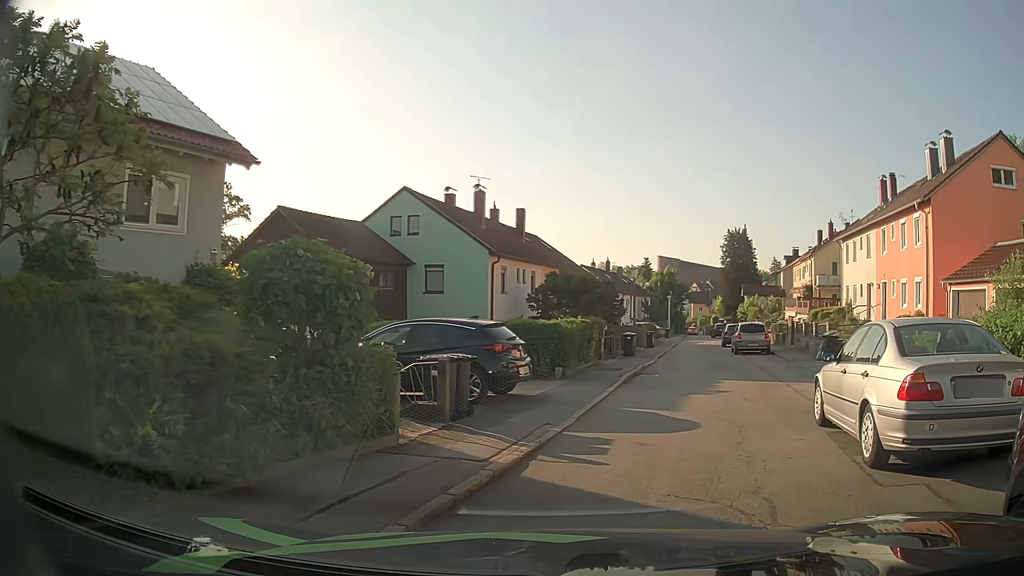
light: Day
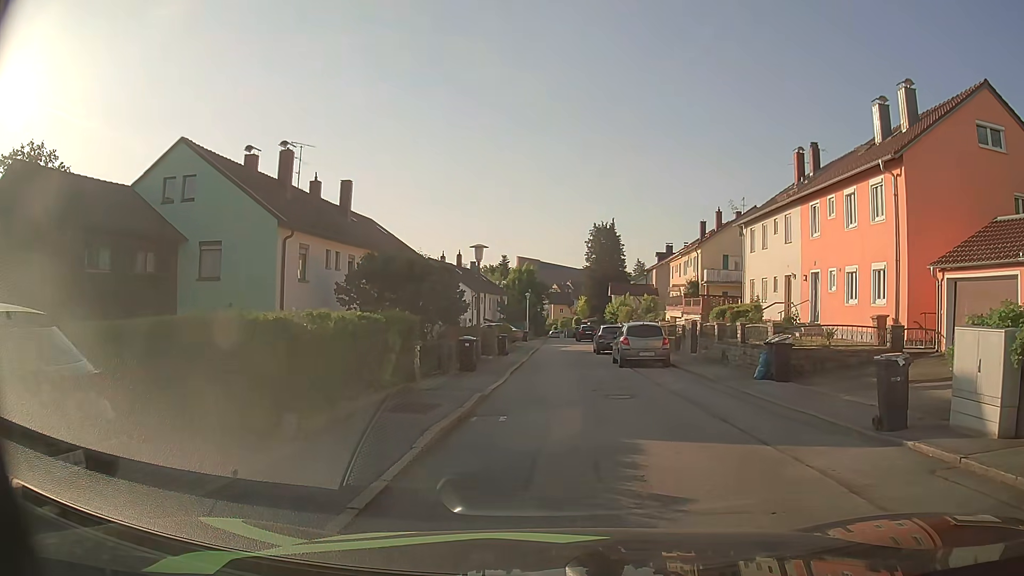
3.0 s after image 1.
(+1.1, +9.0) m; +10°
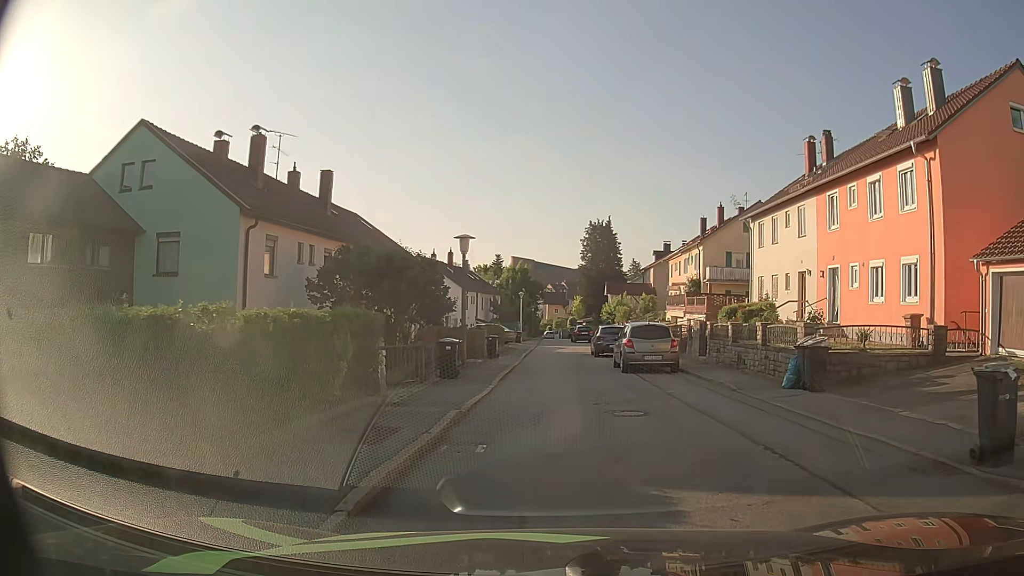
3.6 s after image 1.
(0.0, +2.5) m; +2°
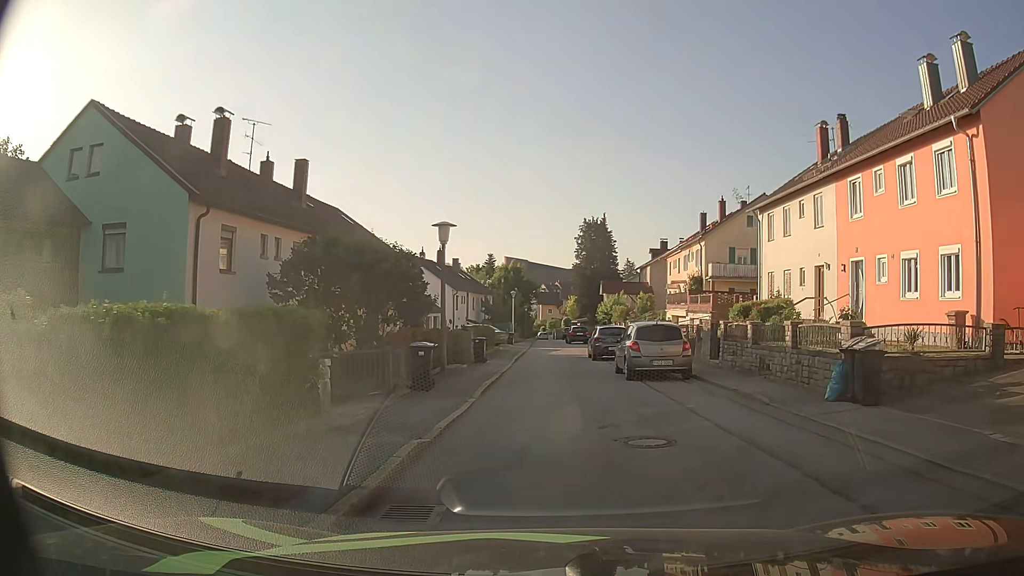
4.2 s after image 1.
(0.0, +2.7) m; 0°
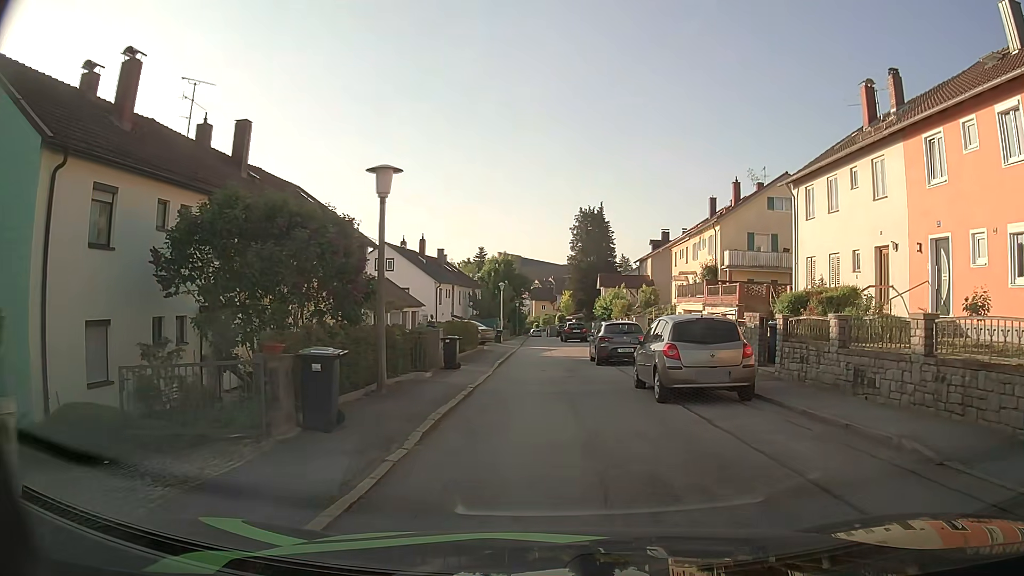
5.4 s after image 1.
(0.0, +5.9) m; +1°
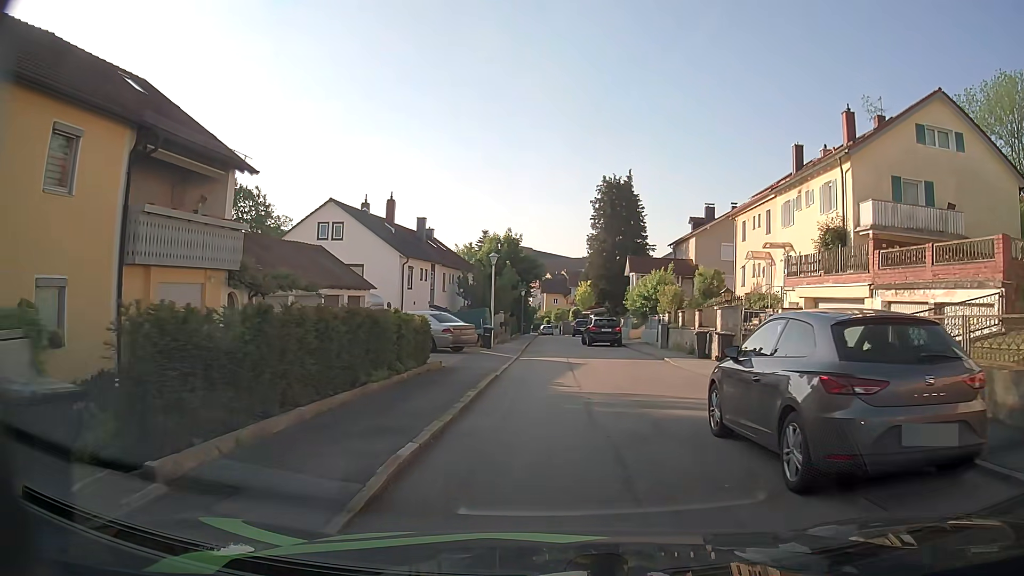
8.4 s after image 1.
(-0.6, +16.8) m; -2°
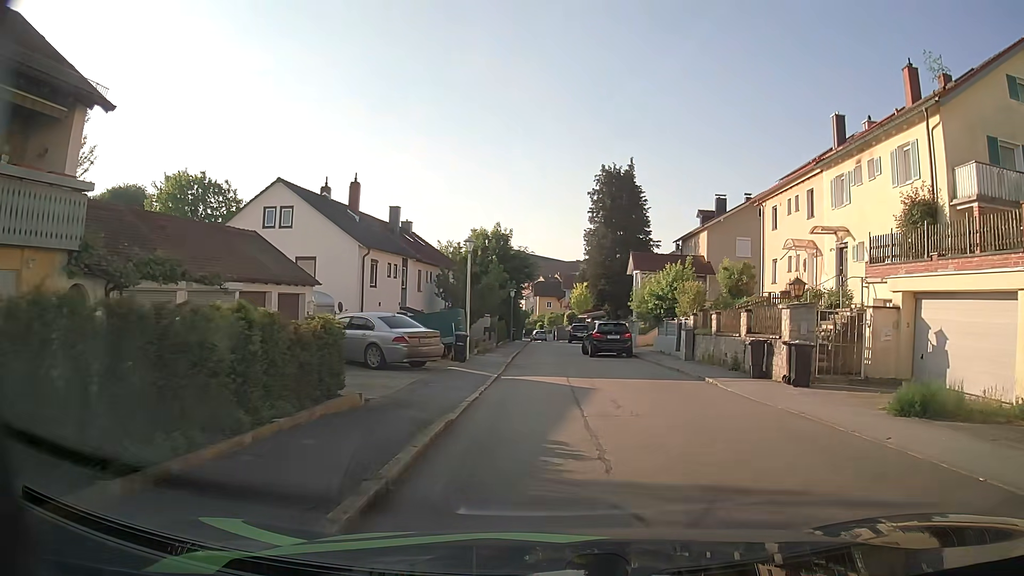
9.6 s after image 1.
(0.0, +6.9) m; -1°
